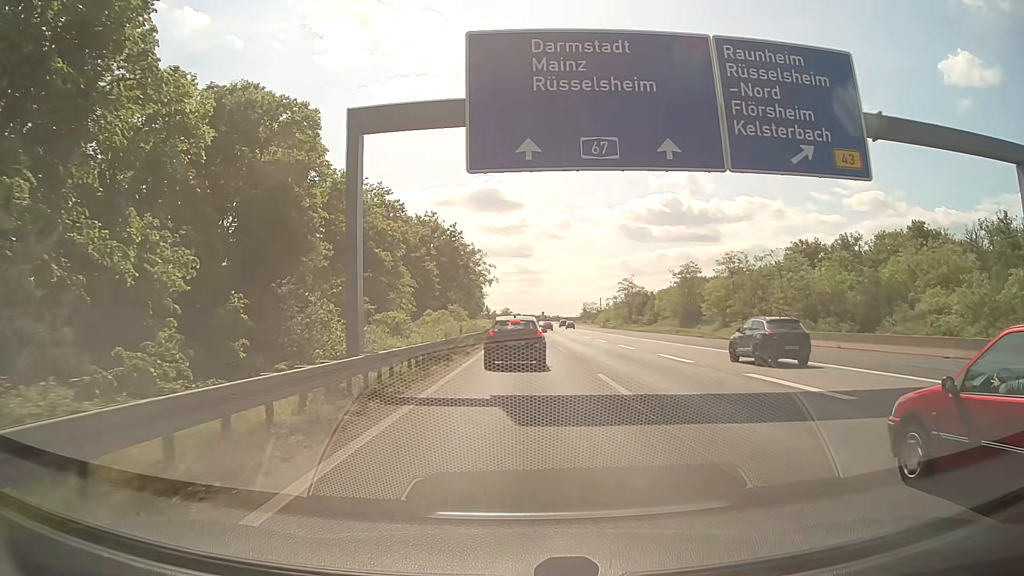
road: motorway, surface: asphalt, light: Day
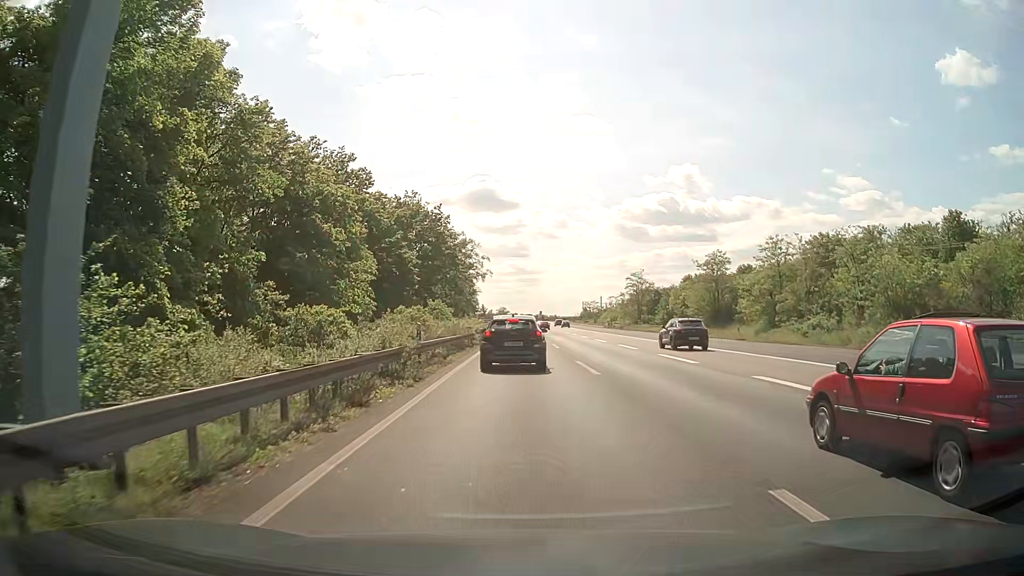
(+0.1, +12.7) m; 0°
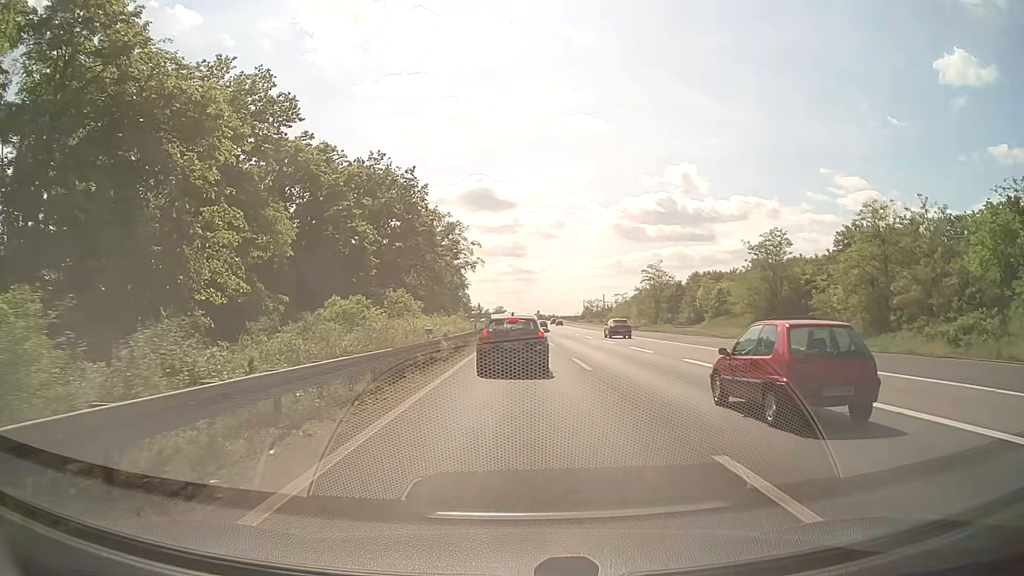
(+0.1, +16.5) m; 0°
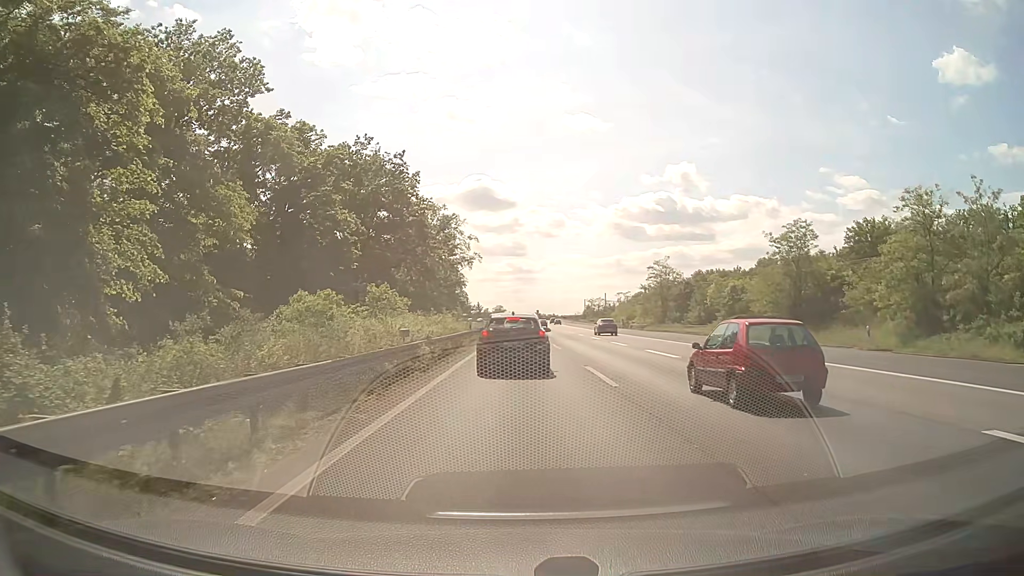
(0.0, +4.8) m; +1°
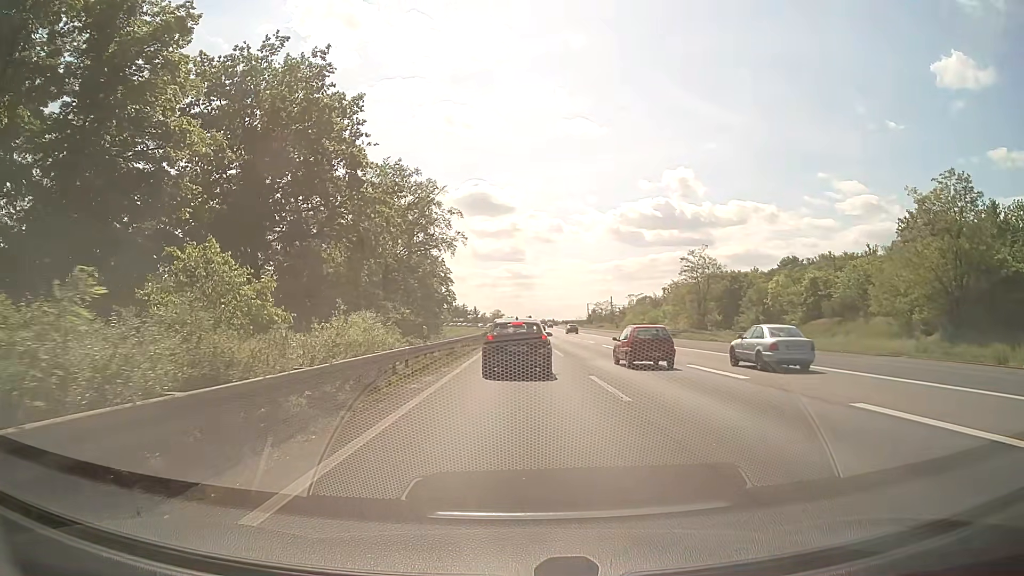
(-0.2, +19.9) m; -1°
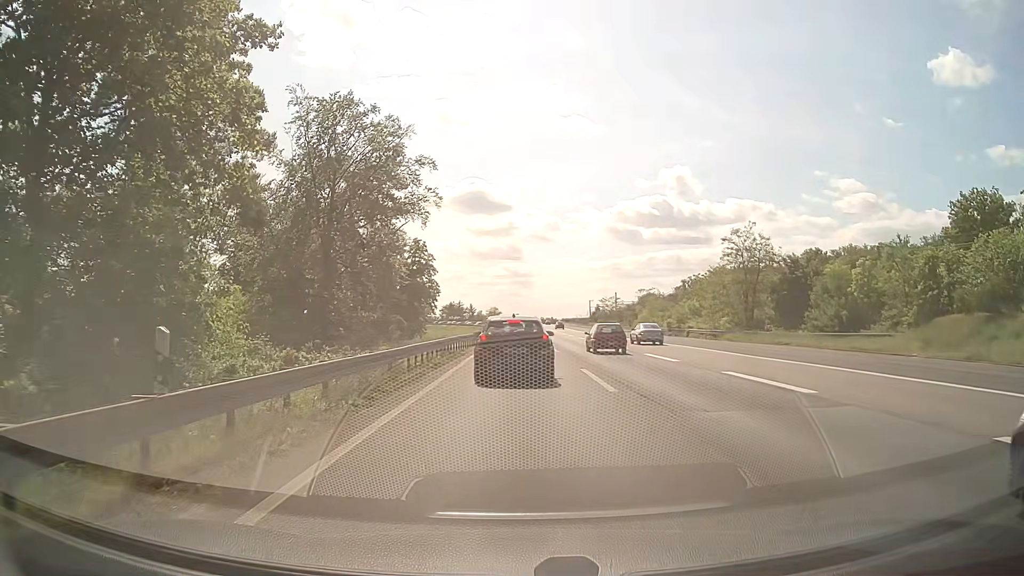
(+0.2, +16.4) m; +1°
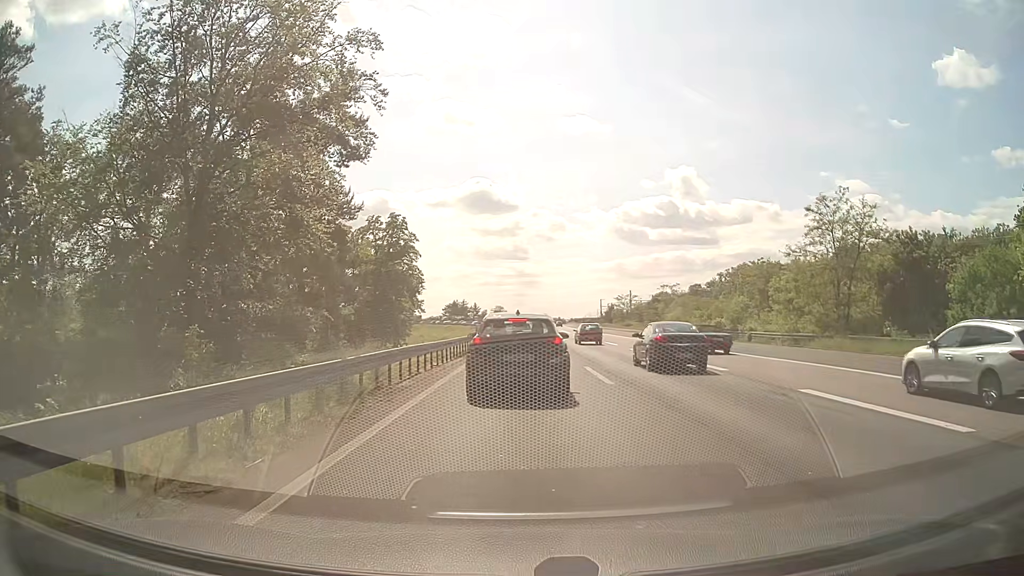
(+0.1, +16.8) m; 0°
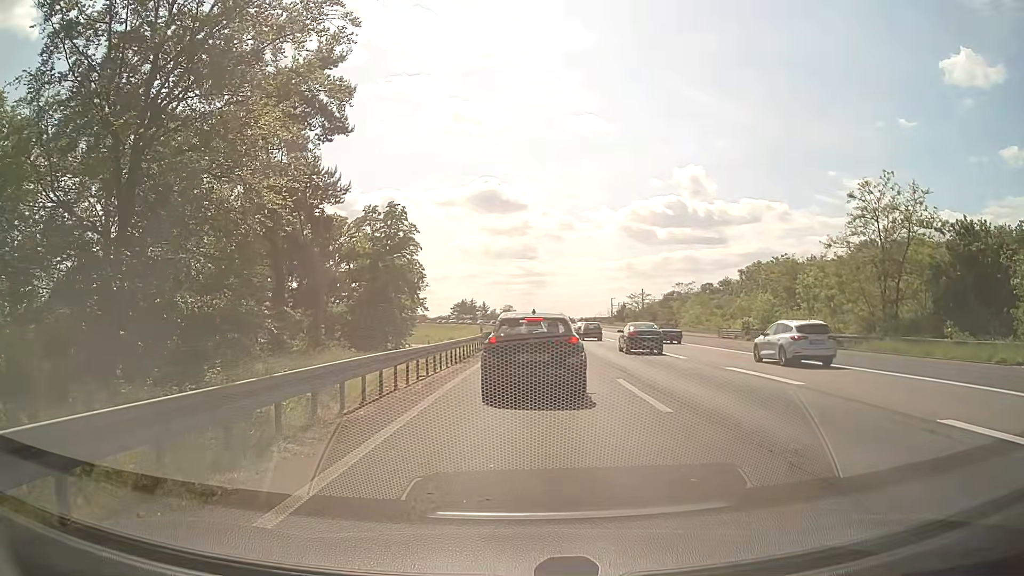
(-0.1, +4.9) m; -1°
